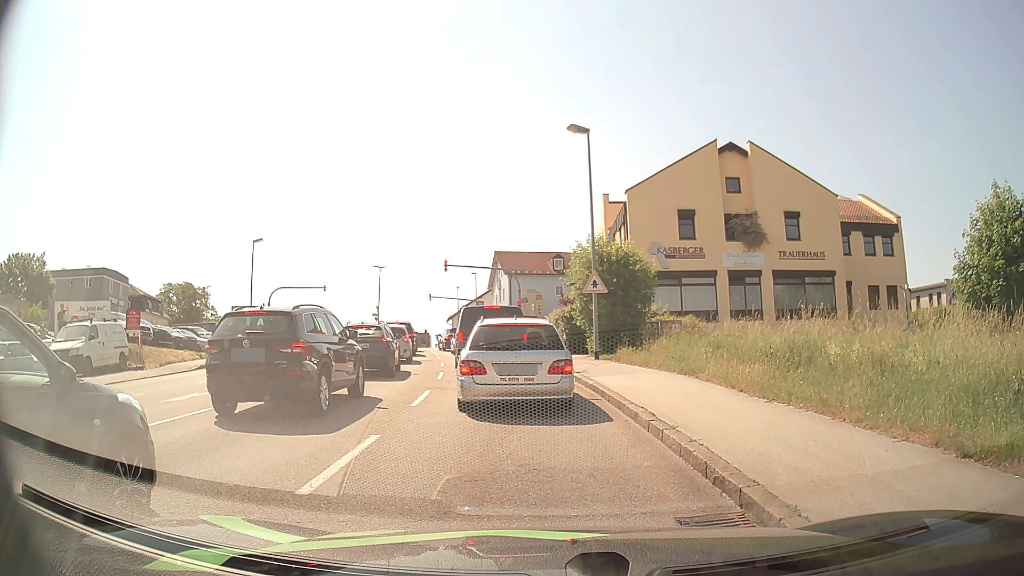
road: tertiary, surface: asphalt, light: Day
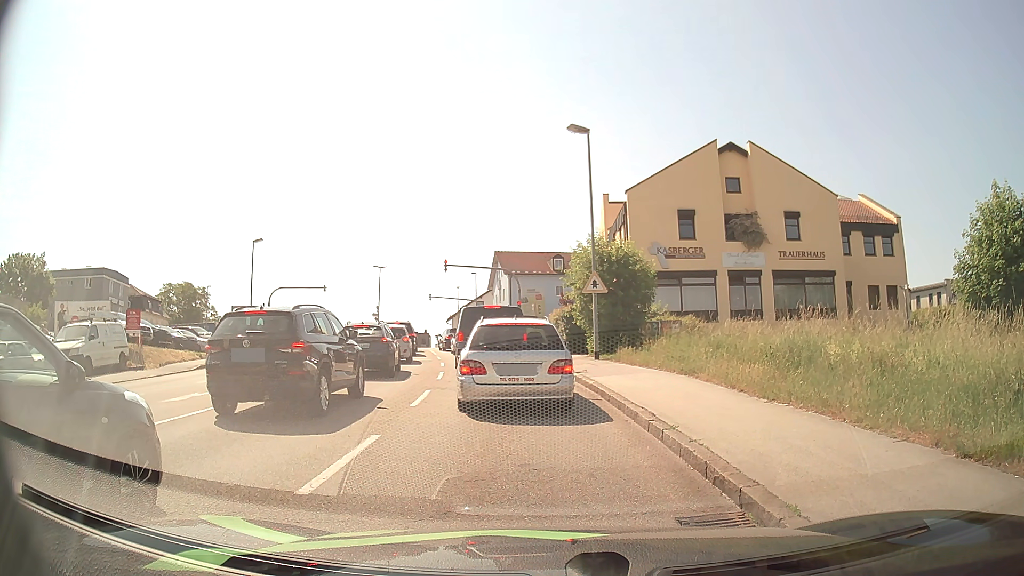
(0.0, 0.0) m; 0°
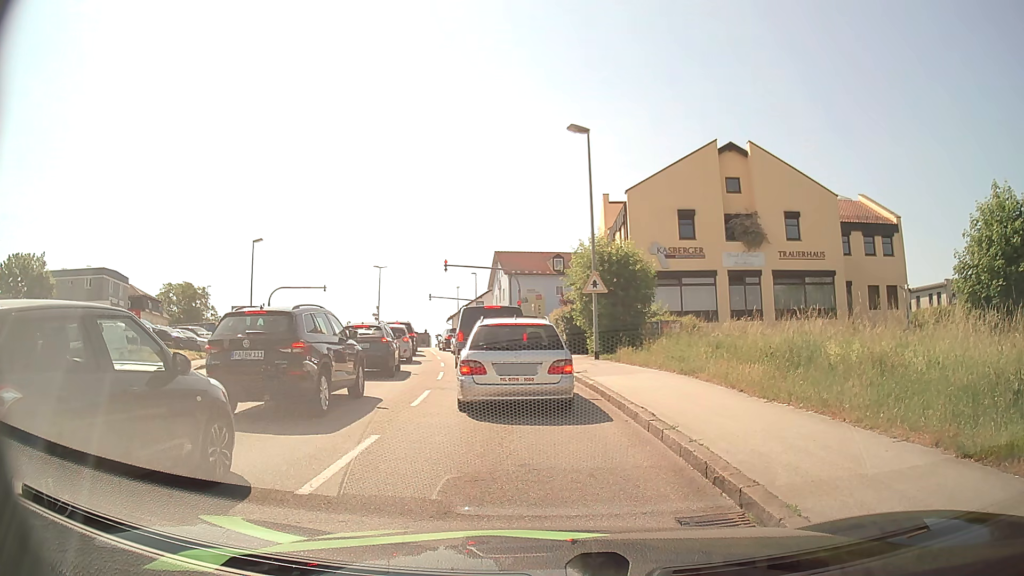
(0.0, 0.0) m; 0°
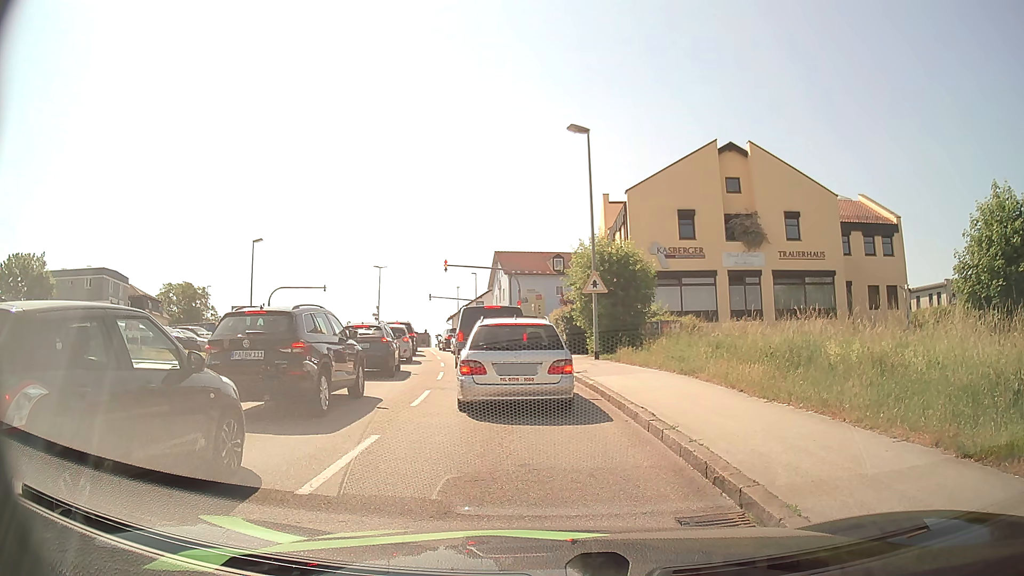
(0.0, 0.0) m; 0°
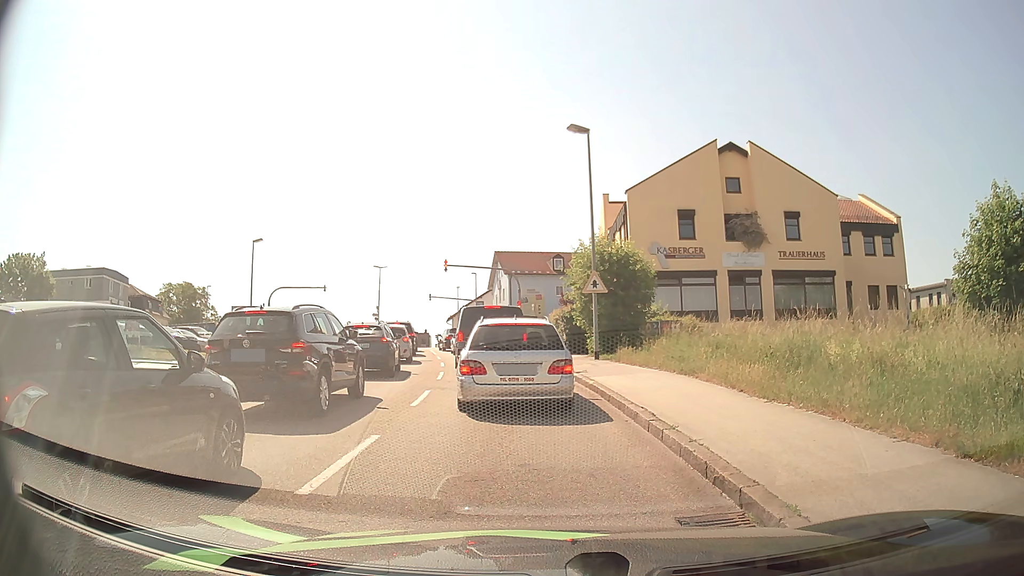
(0.0, 0.0) m; 0°
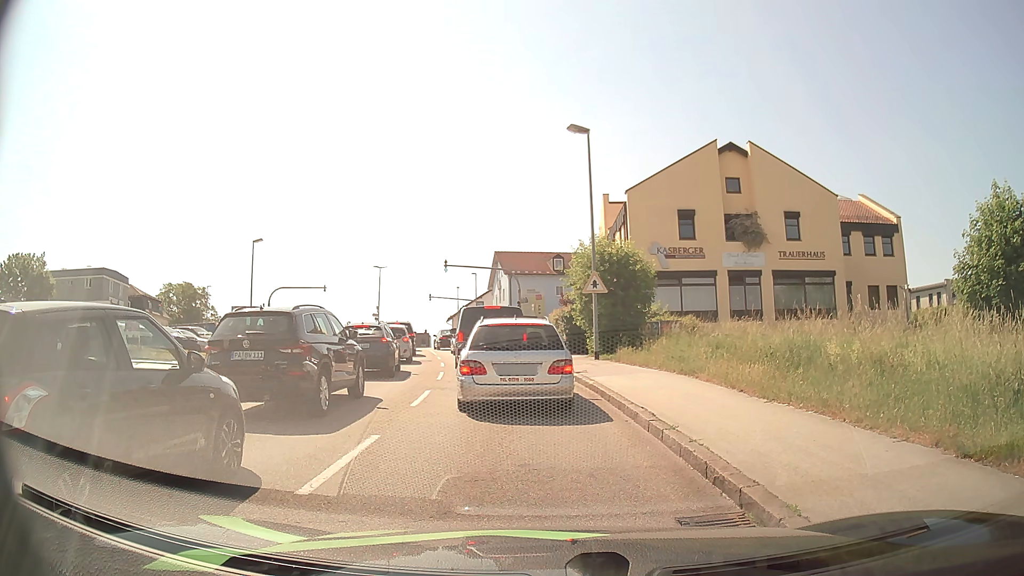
(0.0, 0.0) m; 0°
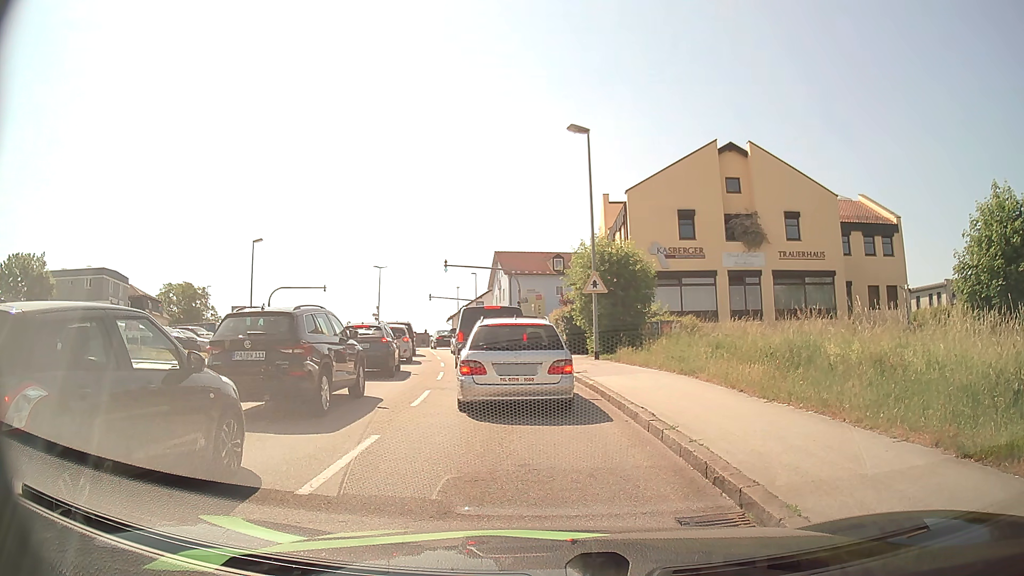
(0.0, 0.0) m; 0°
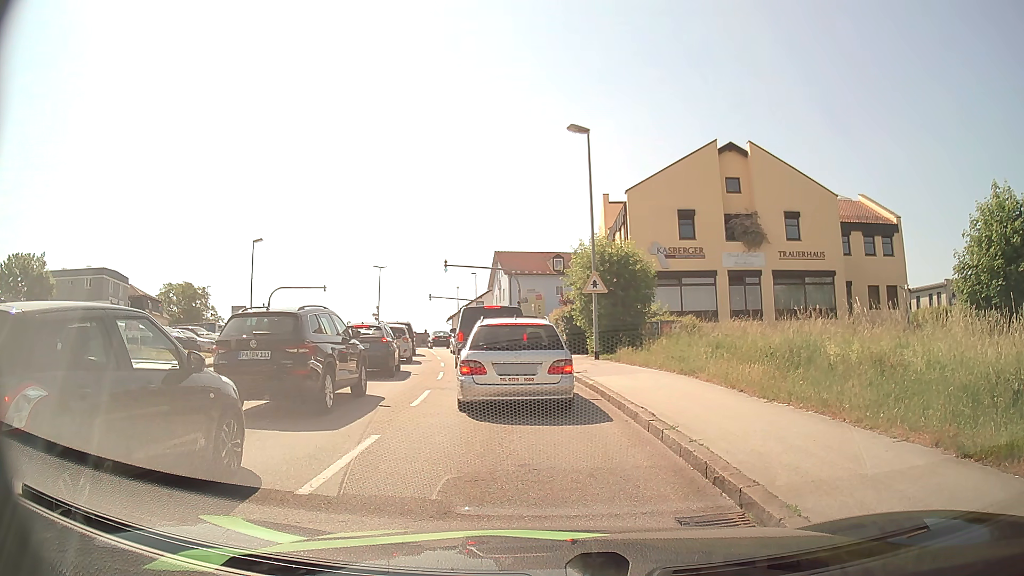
(0.0, 0.0) m; 0°
